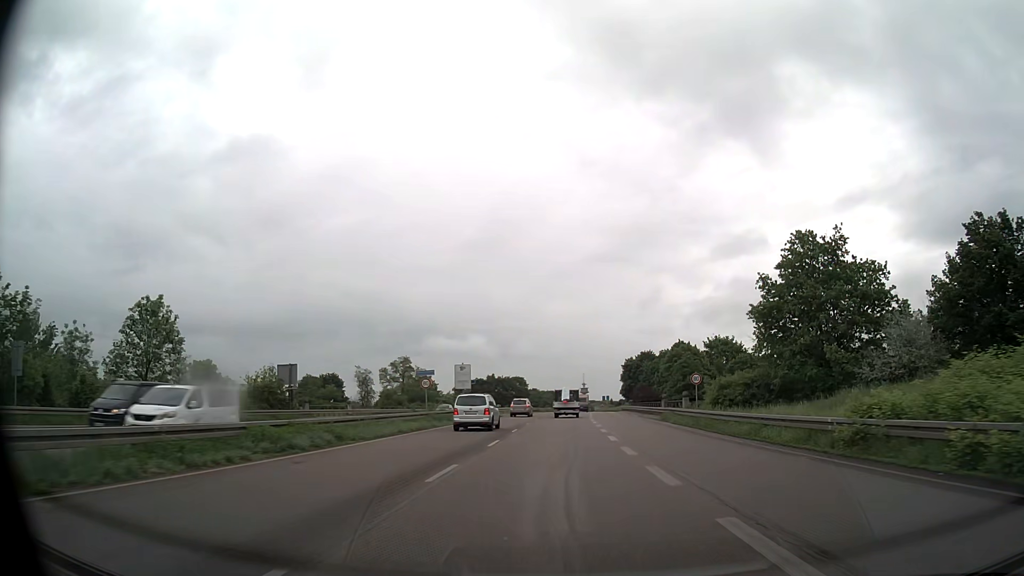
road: trunk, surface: asphalt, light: Day
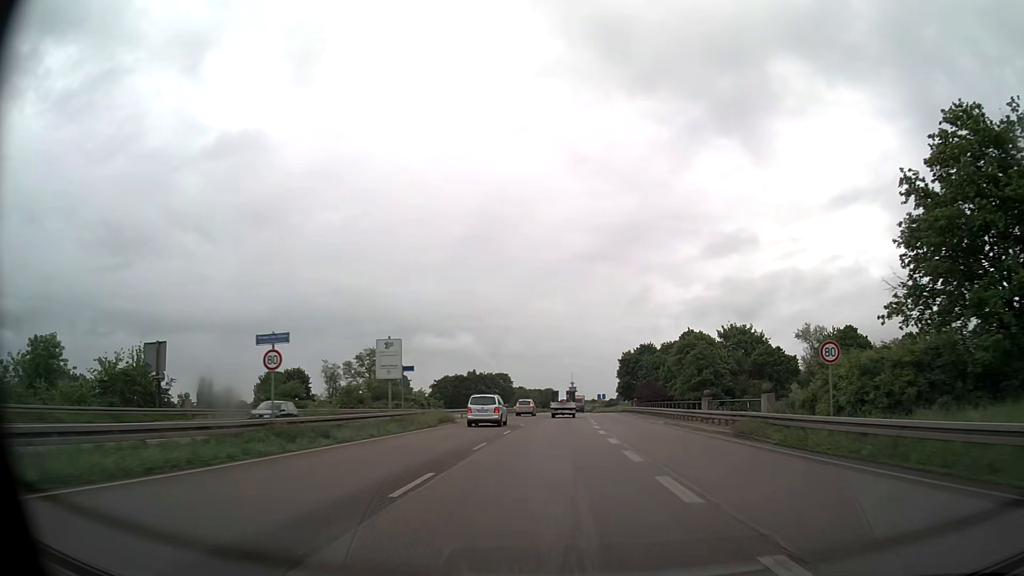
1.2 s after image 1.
(+0.3, +19.8) m; +1°
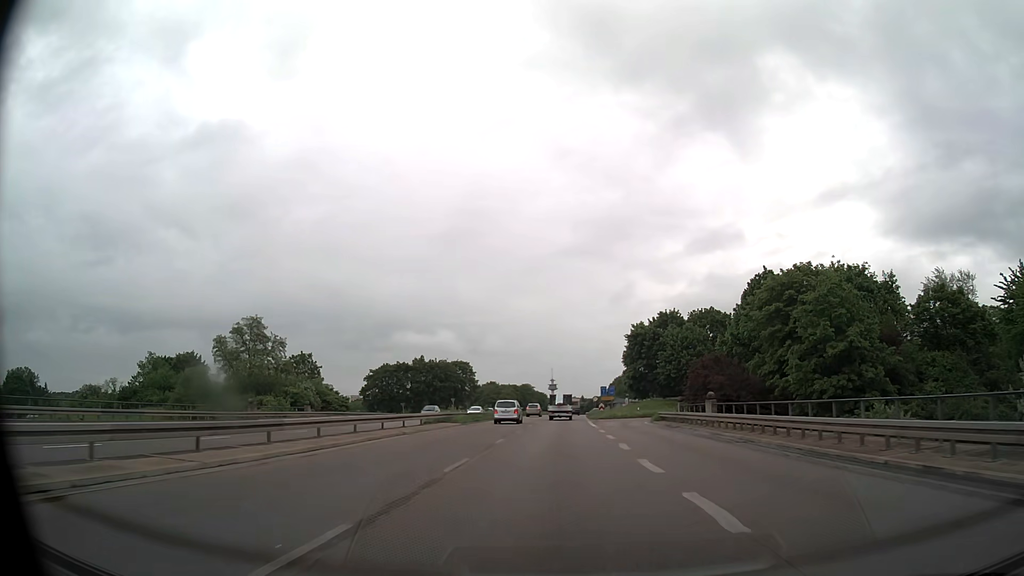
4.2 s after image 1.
(+0.9, +49.7) m; +2°
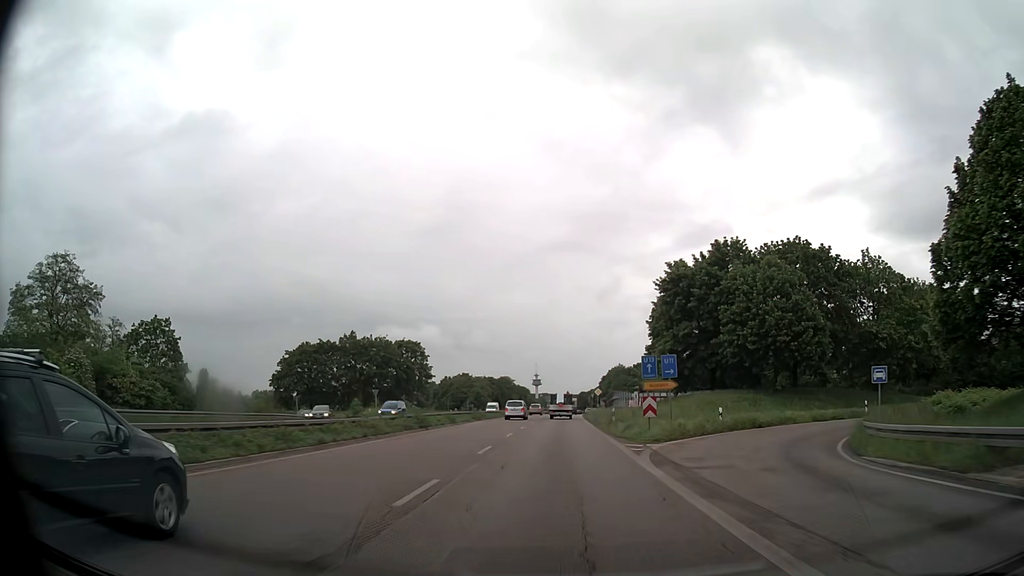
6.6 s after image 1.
(+0.4, +40.2) m; +1°
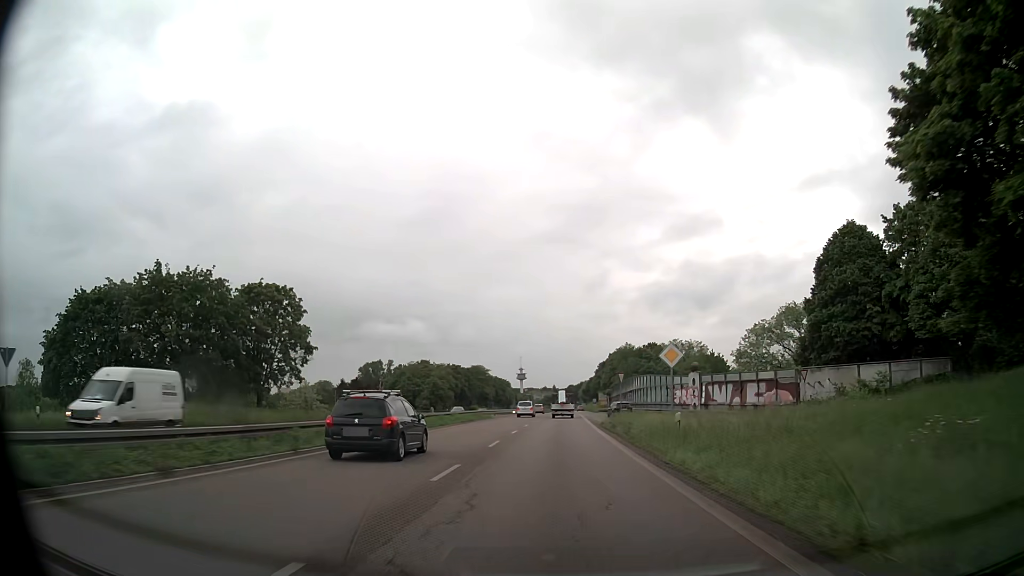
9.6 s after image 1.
(+0.6, +51.1) m; +1°
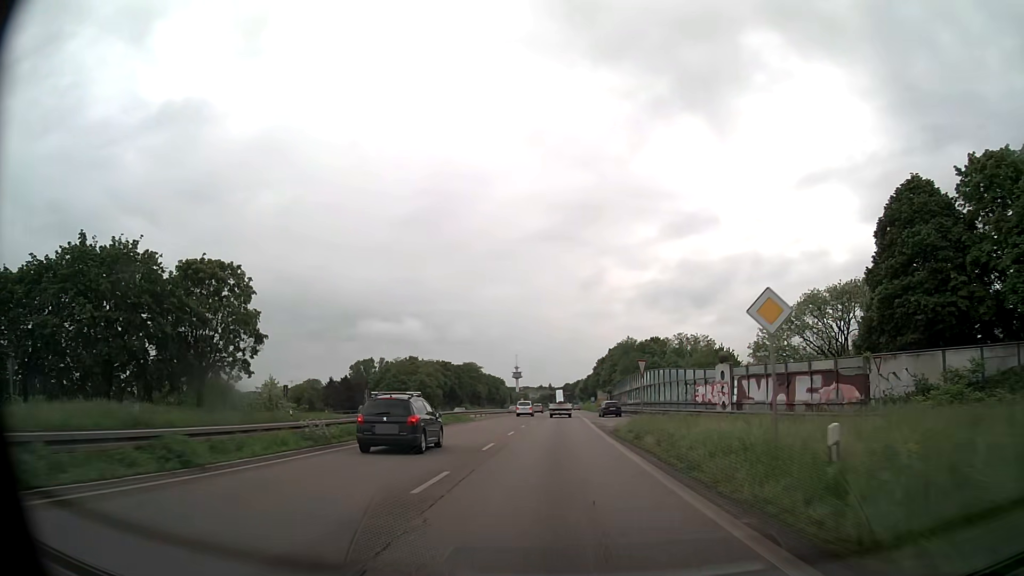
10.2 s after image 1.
(0.0, +10.4) m; 0°
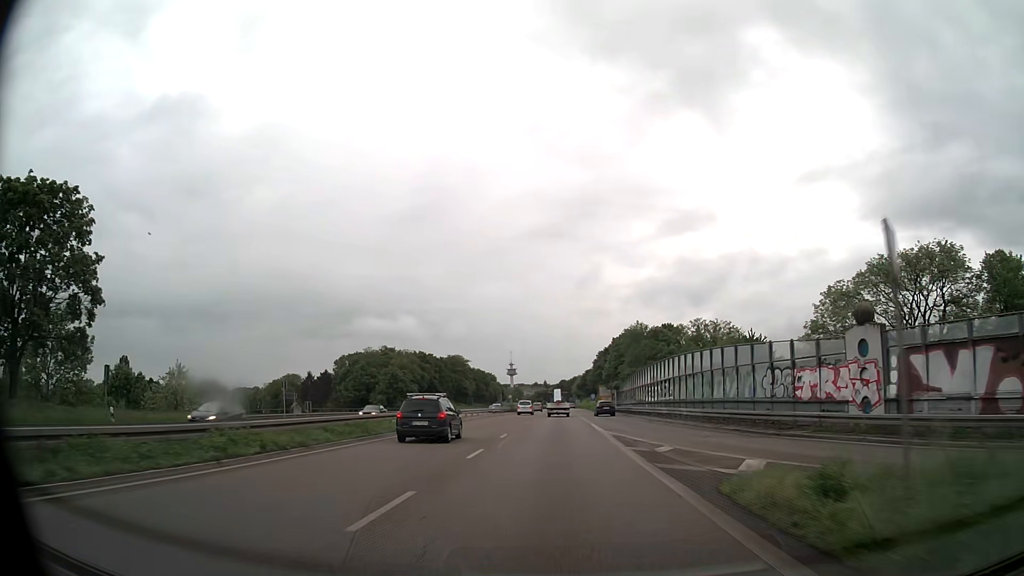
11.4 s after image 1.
(+0.1, +20.9) m; 0°
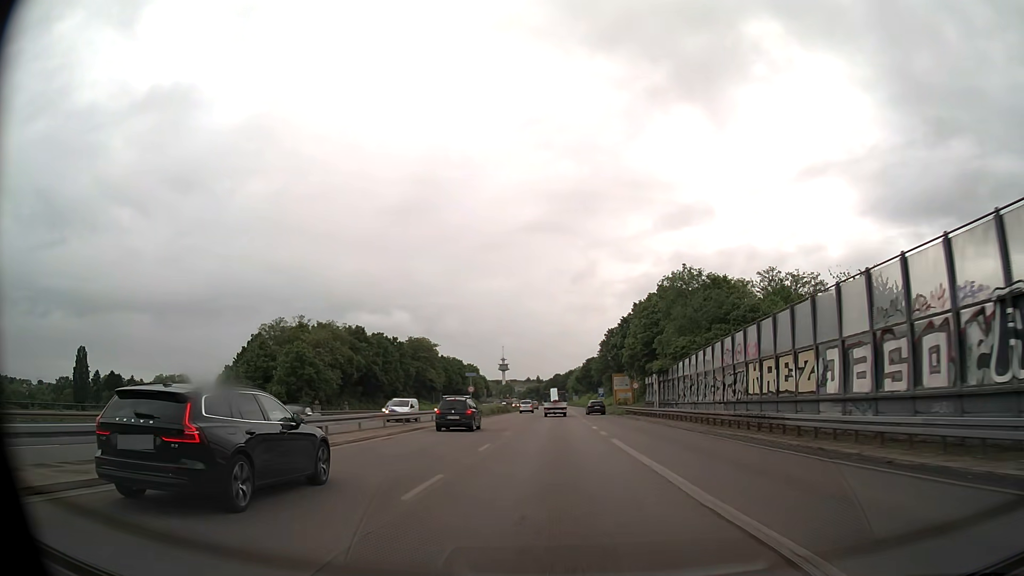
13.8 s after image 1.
(+0.2, +42.5) m; 0°
(0, +10) (0, +20) (0, +30) (0, +40) (0, +50) (0, +60) (0, +70) (0, +80) (0, +90) (0, +100) m
